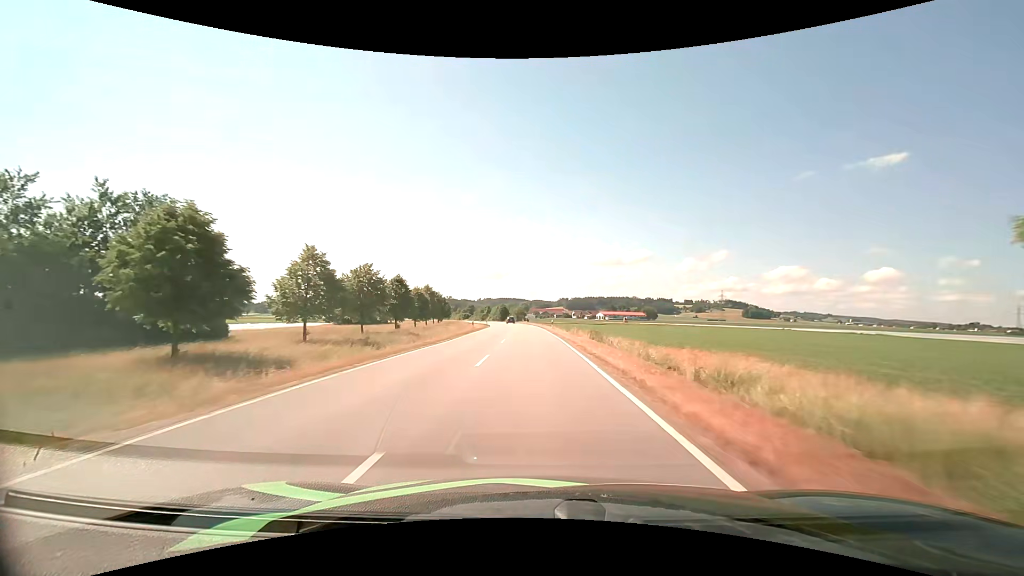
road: tertiary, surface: asphalt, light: Day
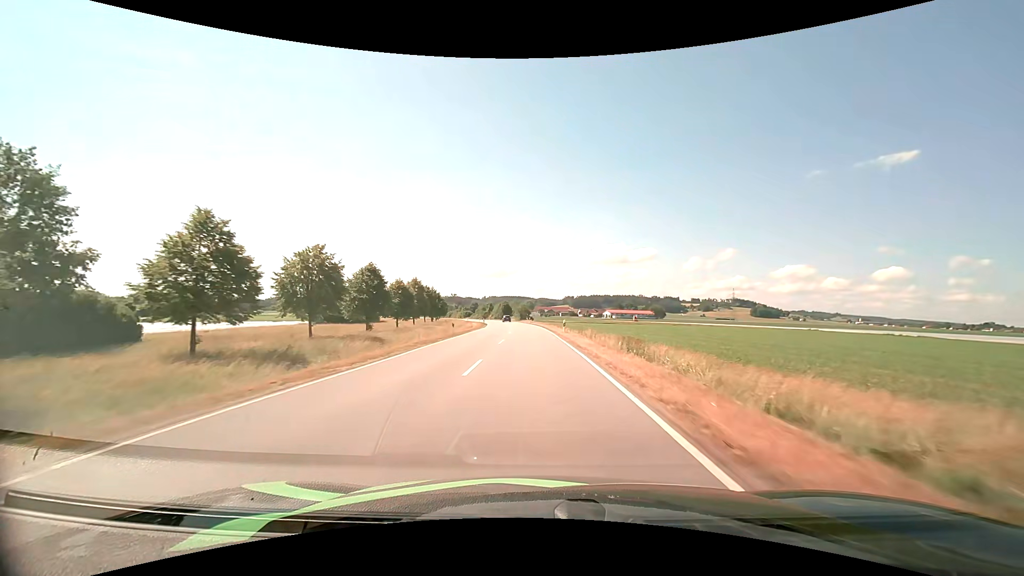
(-0.1, +14.2) m; -1°
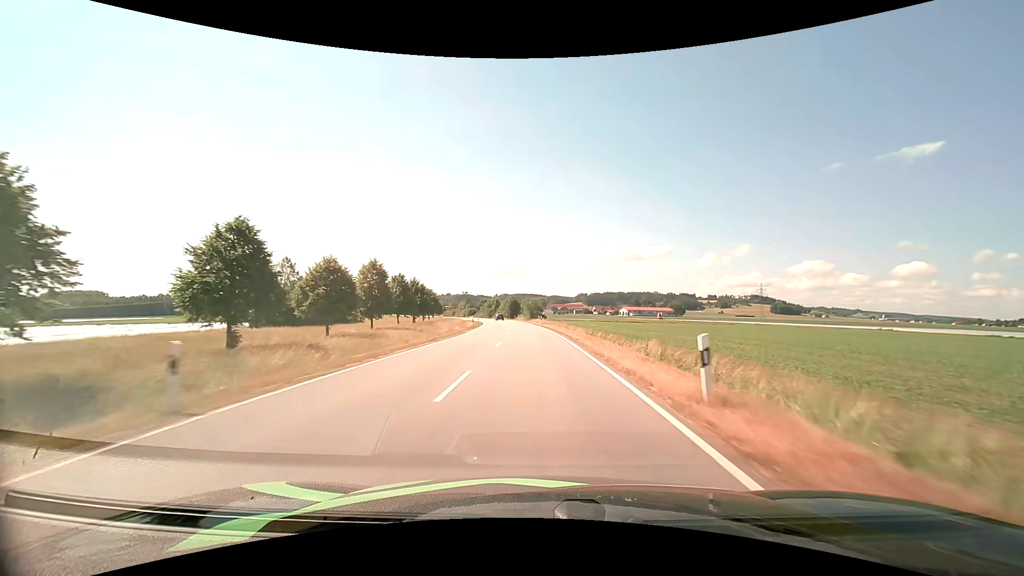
(-0.3, +28.0) m; -1°
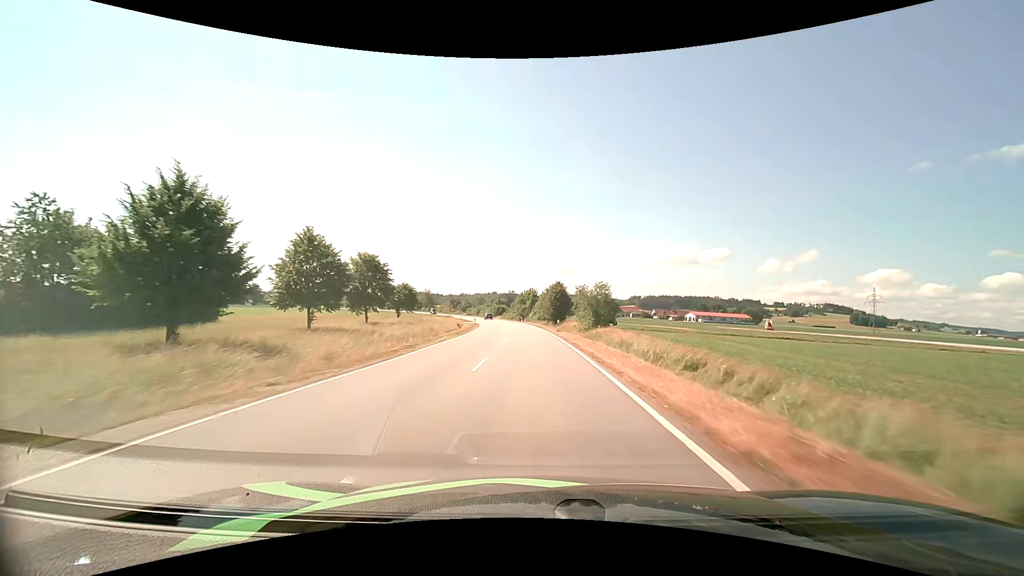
(-2.7, +68.2) m; -5°
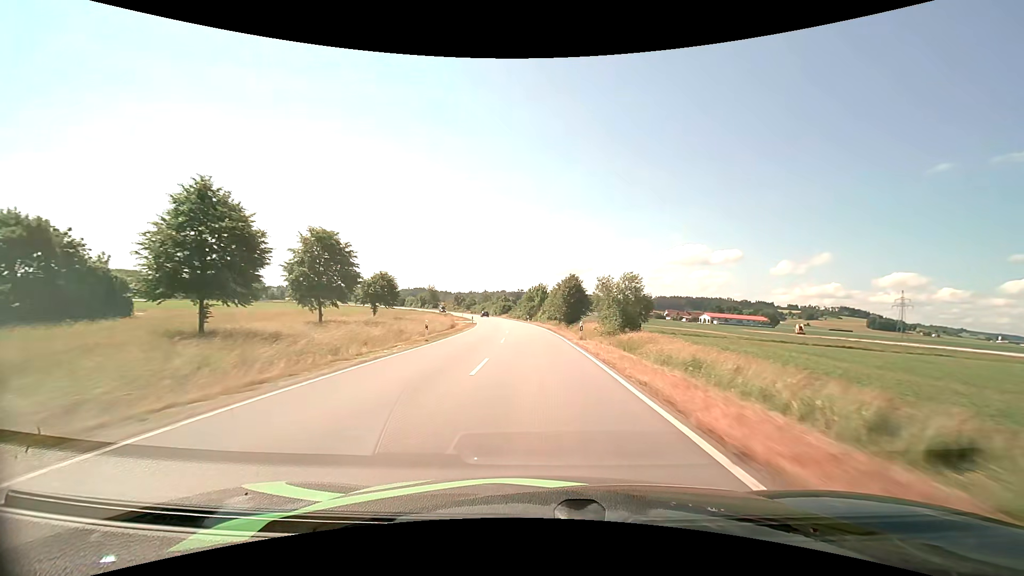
(-0.1, +13.8) m; -1°
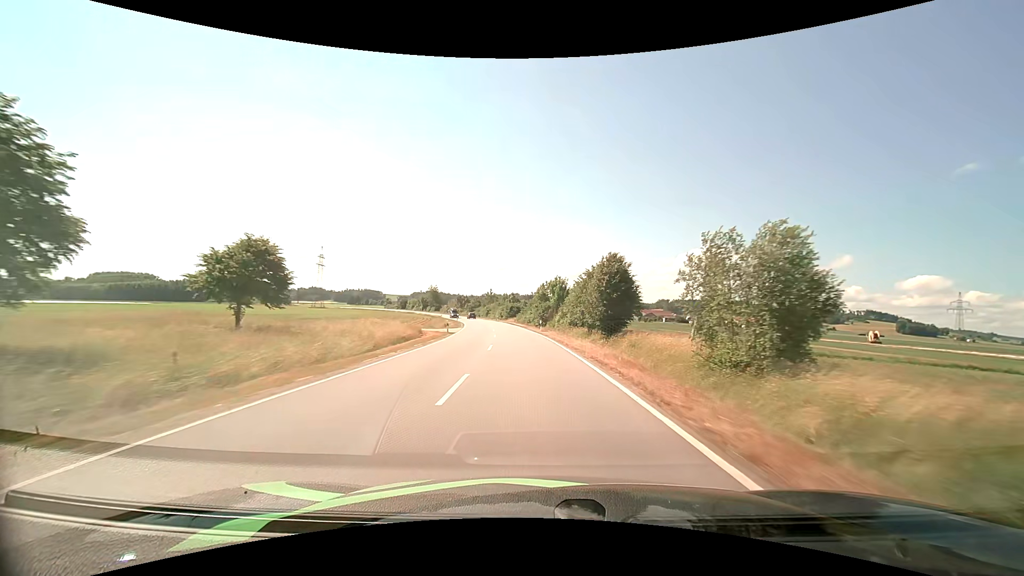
(-0.4, +27.7) m; -2°
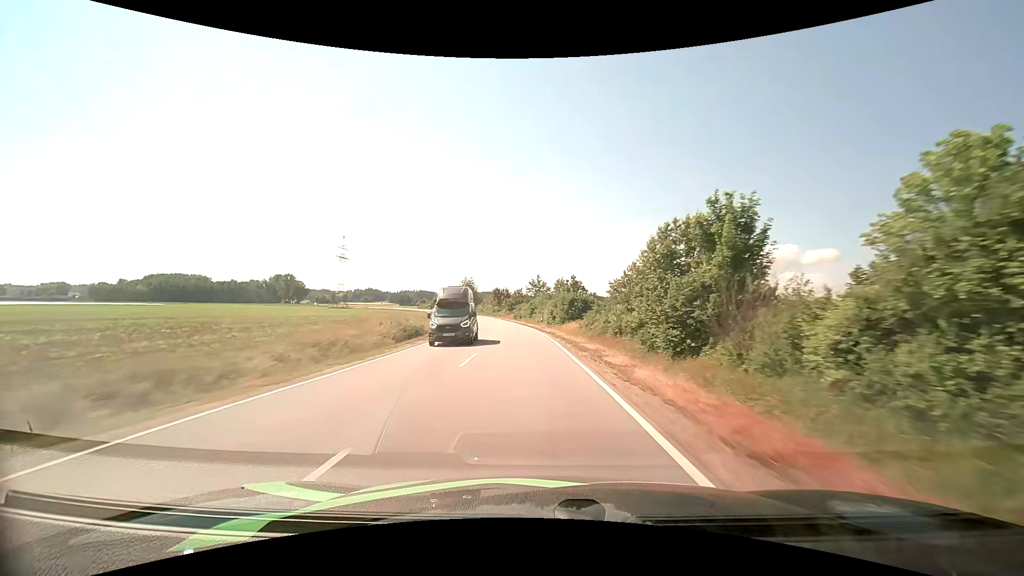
(-3.0, +55.5) m; -6°
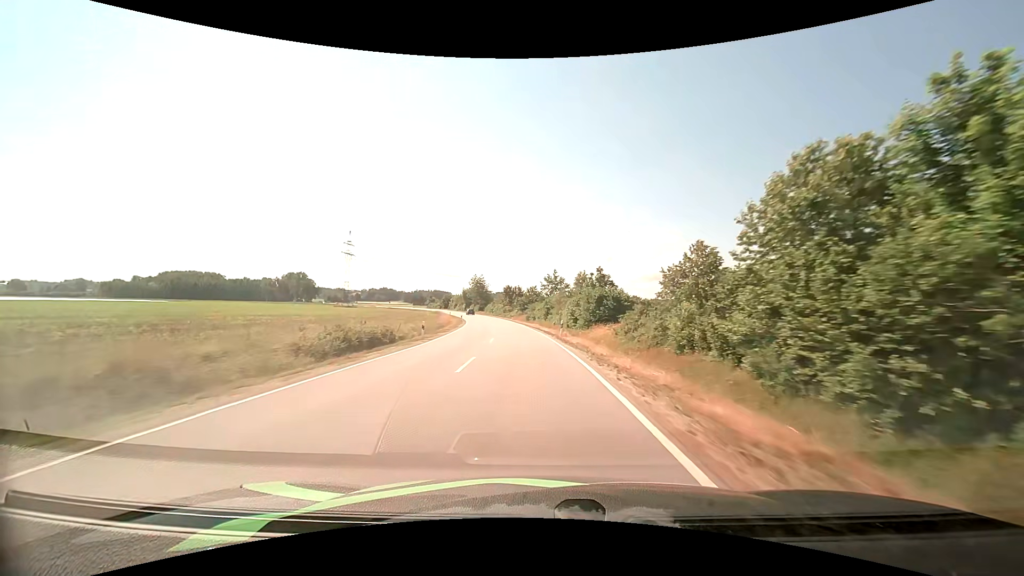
(-0.2, +13.9) m; -2°
(0, +10) (0, +20) (-1, +30) (-2, +40) (-3, +50) (-4, +60) (-5, +70) (-7, +80) (-9, +89) (-11, +99) m
